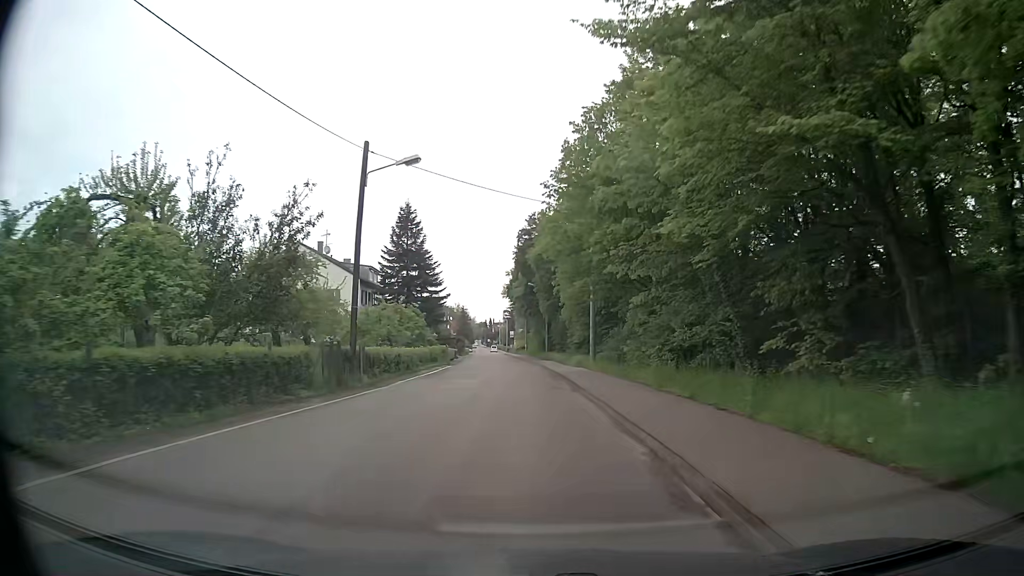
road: secondary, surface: asphalt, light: Day
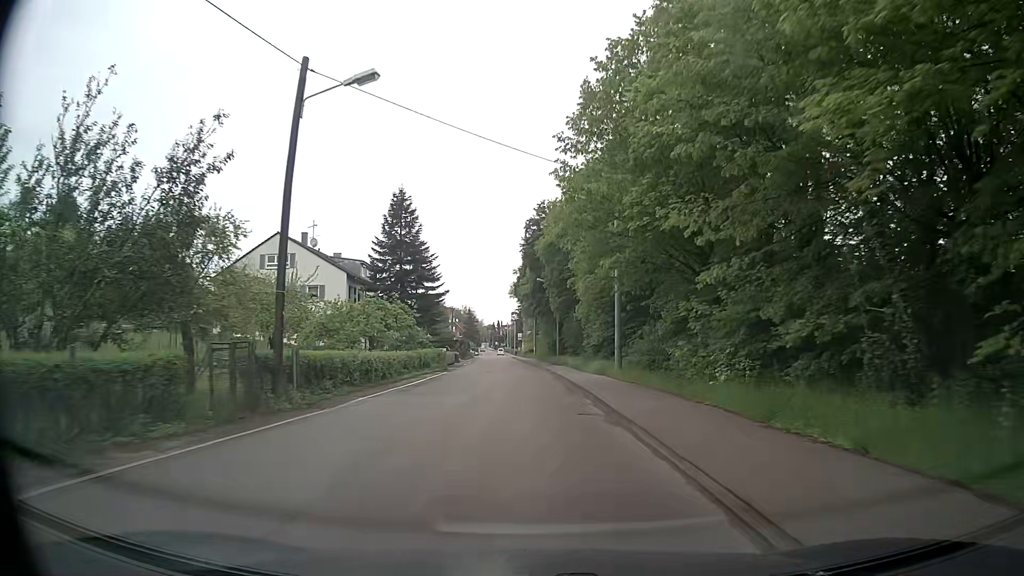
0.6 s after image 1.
(-0.1, +7.5) m; -1°
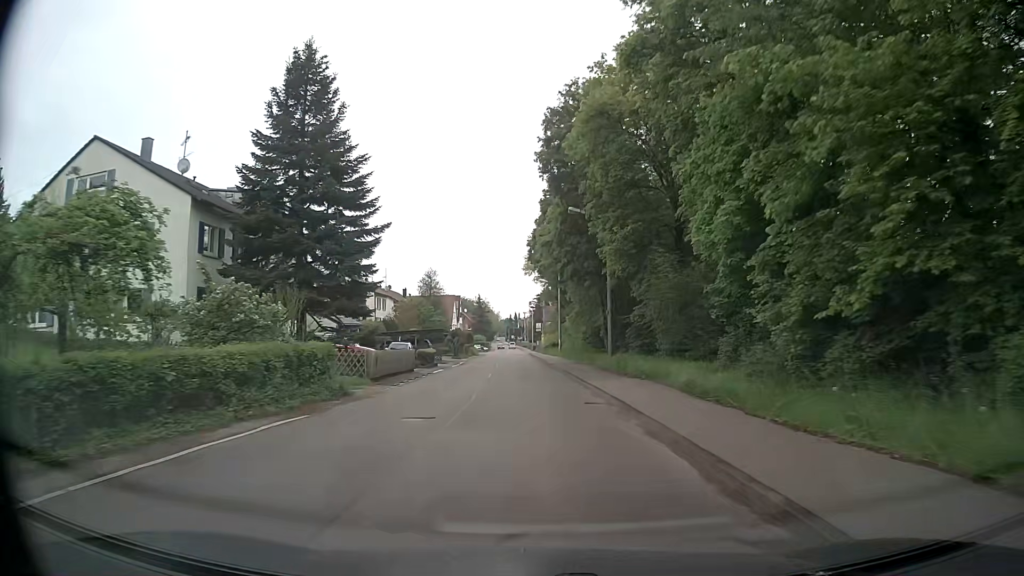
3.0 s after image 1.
(-0.4, +30.2) m; -2°
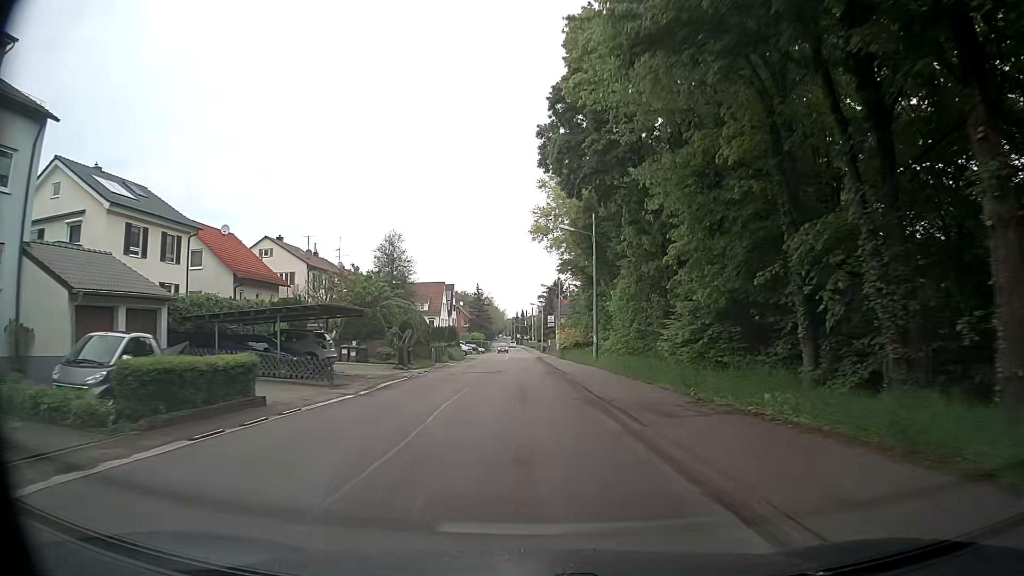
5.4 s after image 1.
(-0.2, +30.4) m; +1°
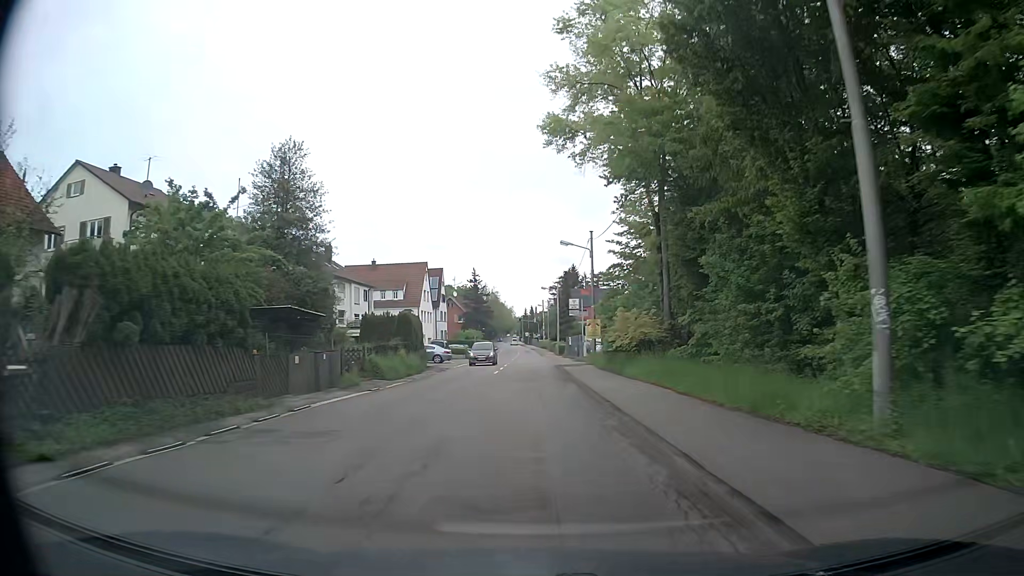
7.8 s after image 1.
(-1.0, +30.0) m; -2°
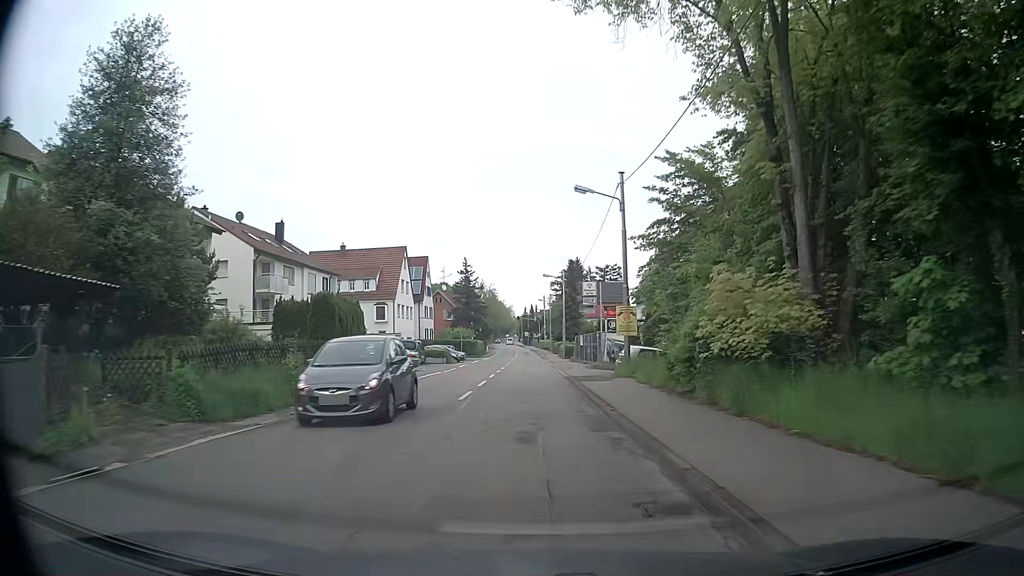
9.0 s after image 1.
(-0.1, +15.1) m; 0°
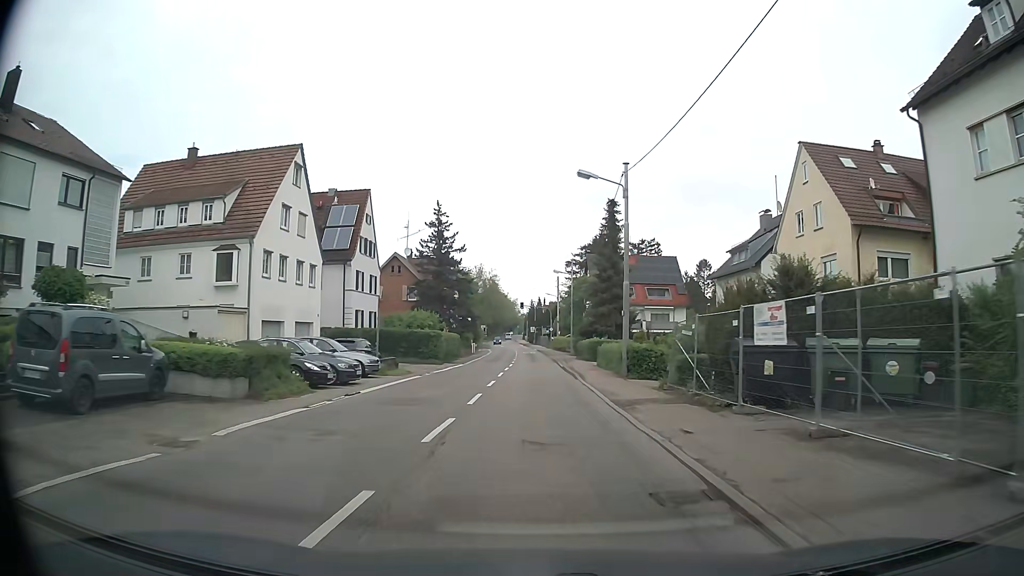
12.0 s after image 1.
(-0.9, +38.2) m; -2°
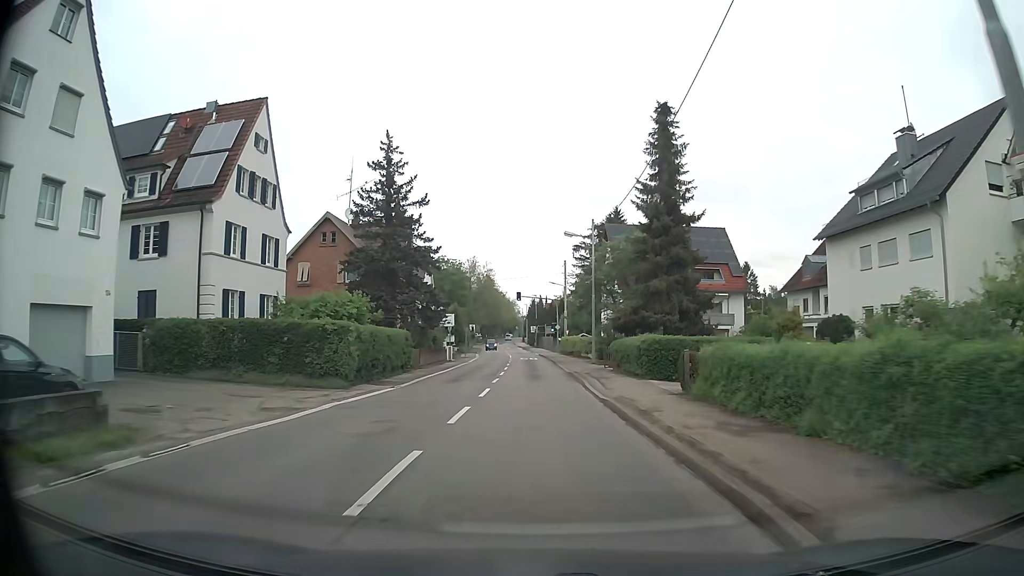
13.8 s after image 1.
(+0.3, +22.5) m; +1°
(0, +10) (0, +20) (0, +30) (0, +40) (0, +50) (-1, +60) (-1, +70) (-2, +80) (-3, +90) (-3, +100) m
